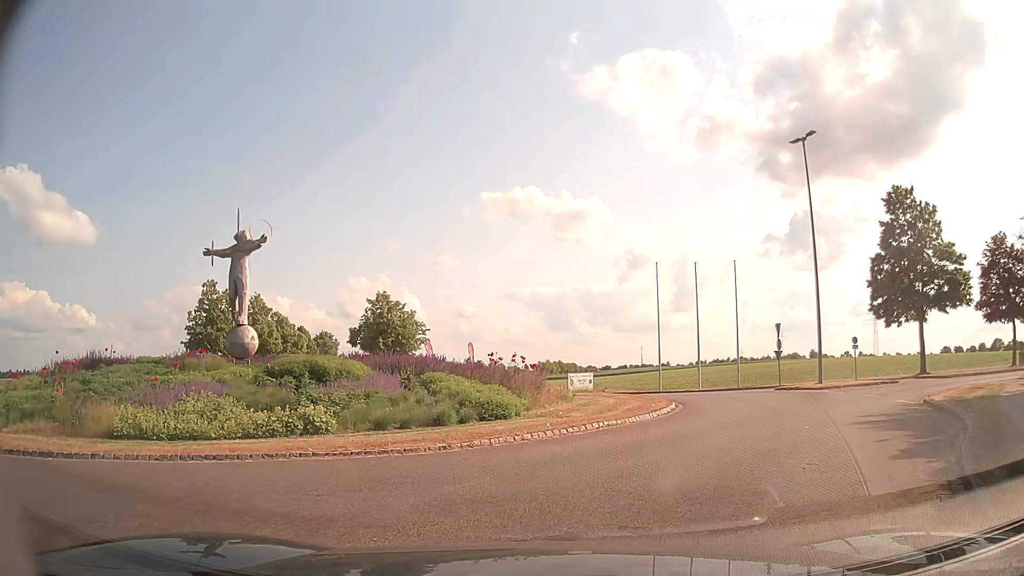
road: tertiary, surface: asphalt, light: Day
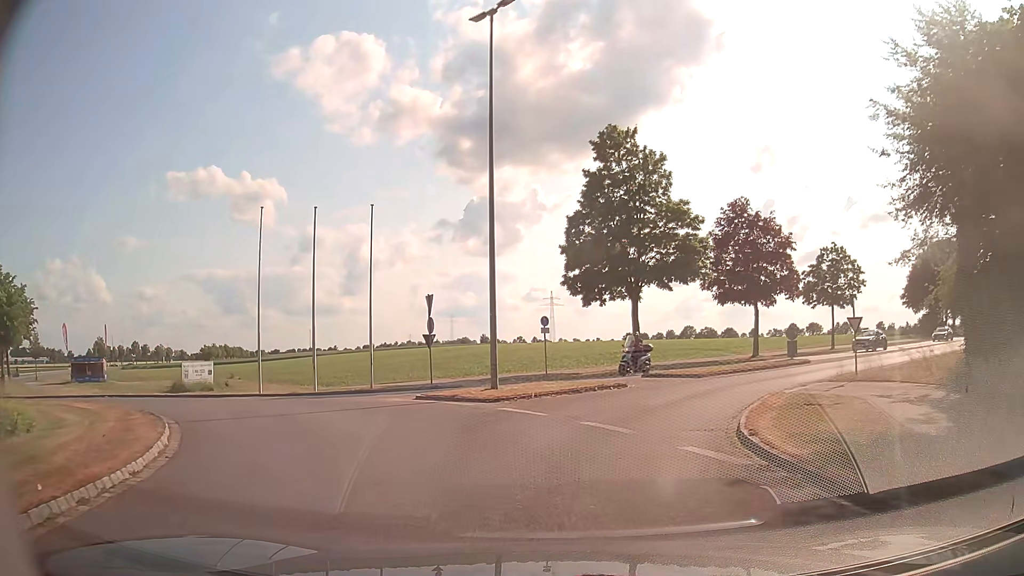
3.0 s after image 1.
(+3.2, +11.2) m; +26°
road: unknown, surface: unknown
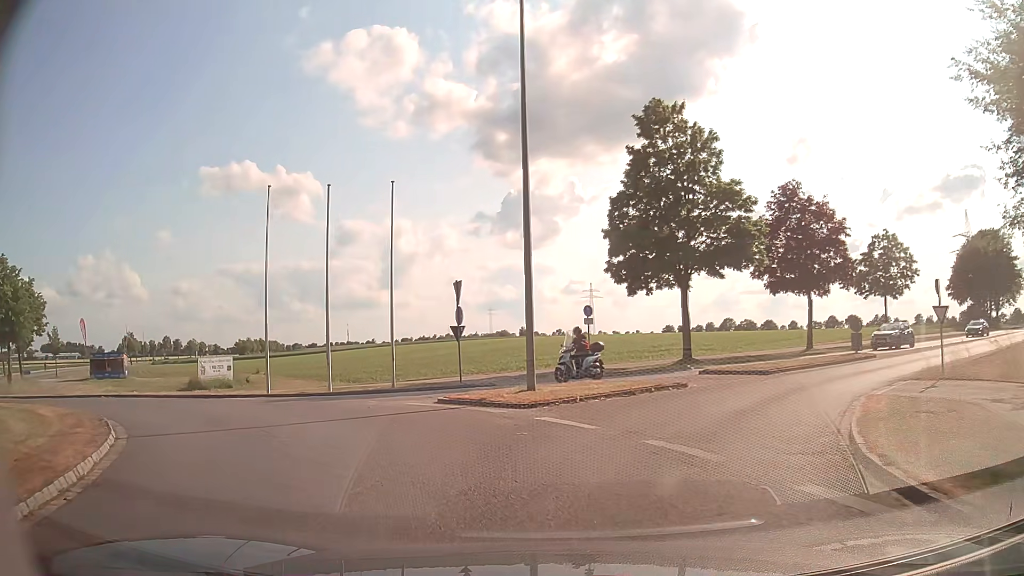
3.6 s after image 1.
(0.0, +2.9) m; -3°
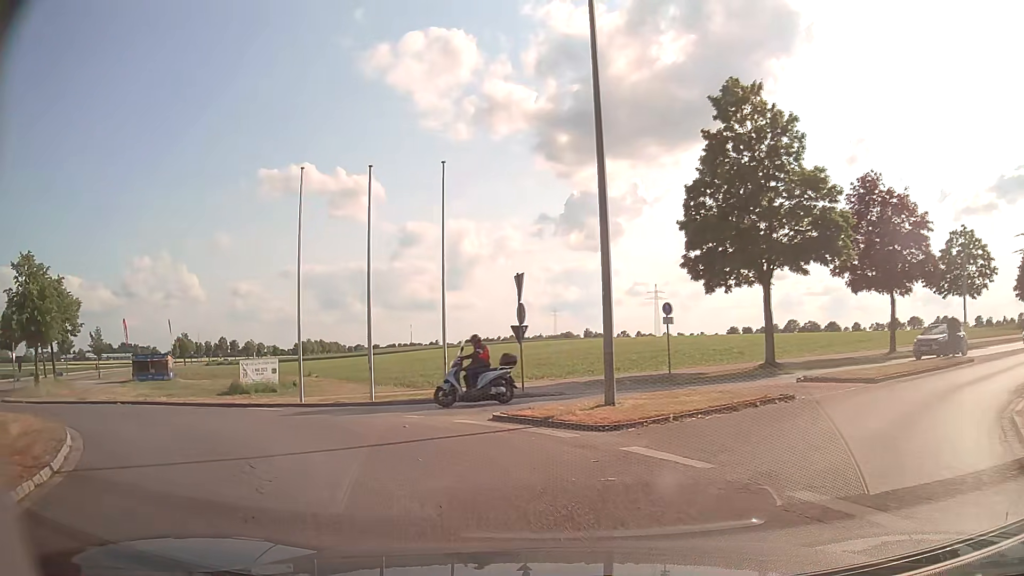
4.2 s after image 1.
(-0.1, +2.9) m; -5°
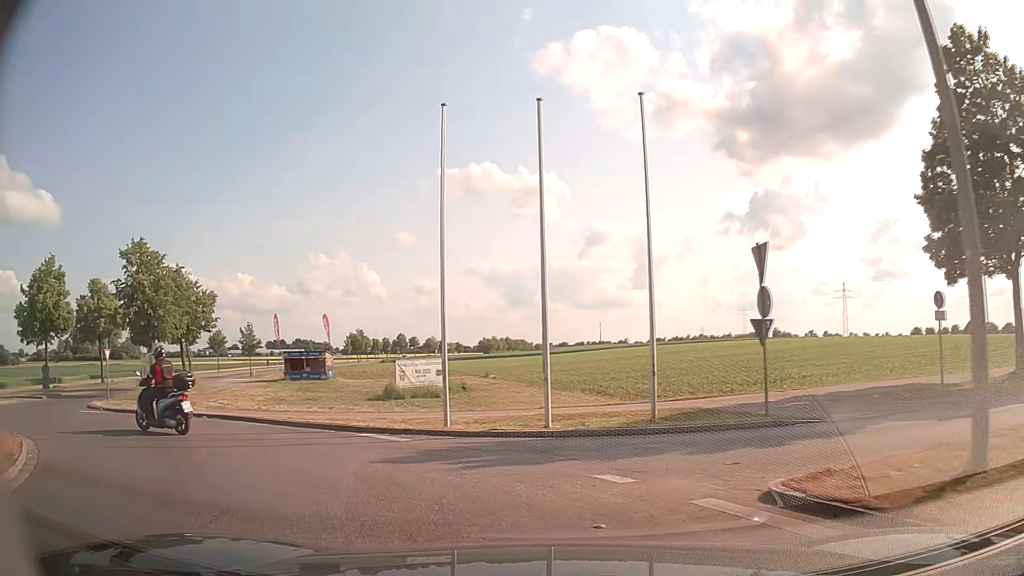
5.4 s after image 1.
(-0.7, +5.8) m; -15°
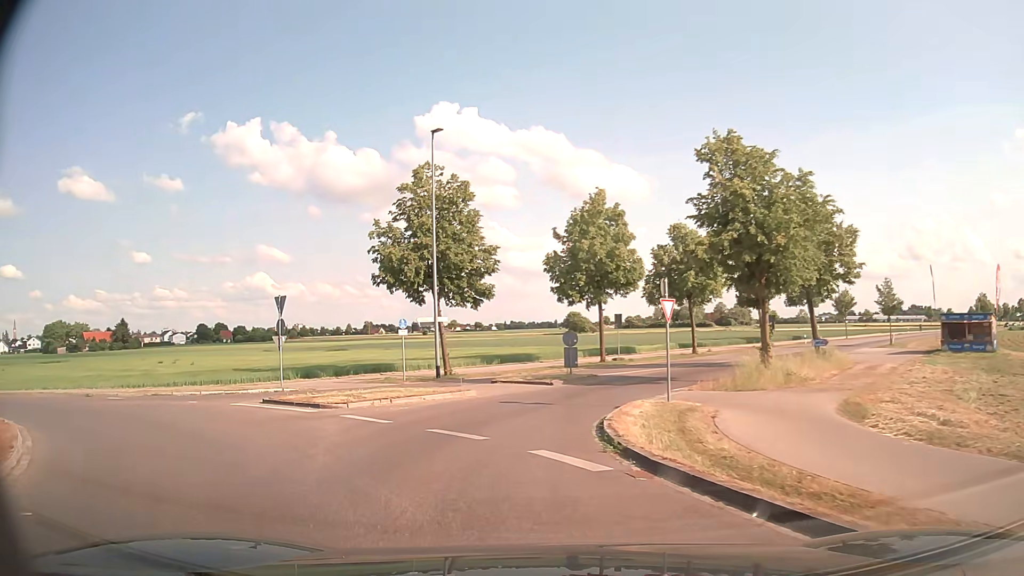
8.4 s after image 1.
(-7.5, +13.4) m; -54°
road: tertiary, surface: asphalt
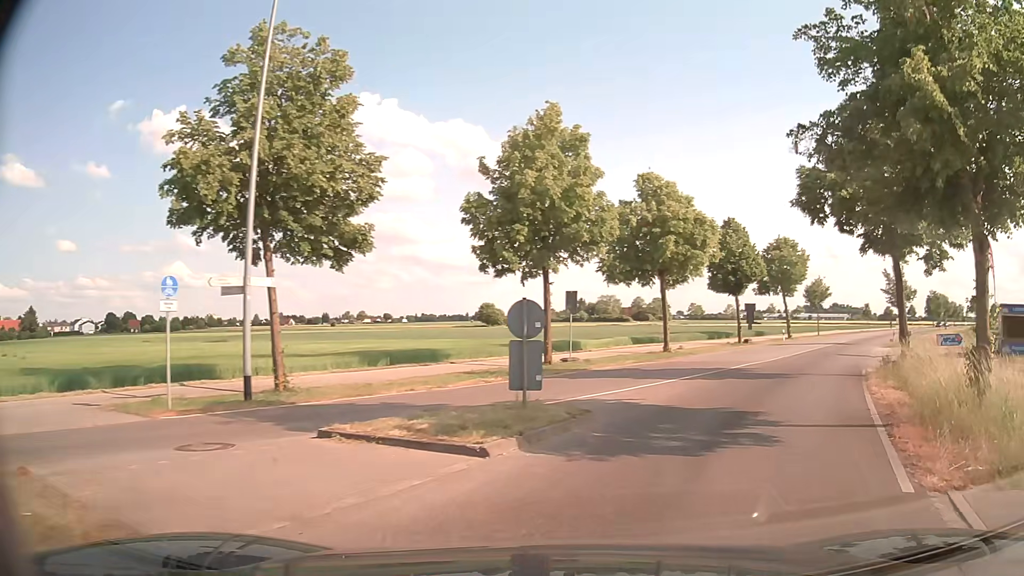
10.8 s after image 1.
(-0.3, +14.9) m; +8°
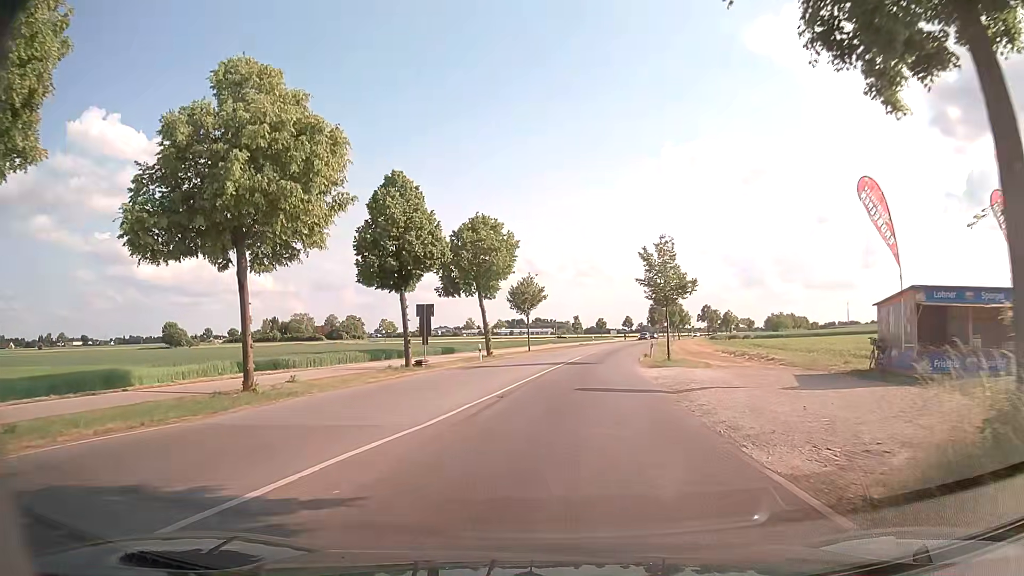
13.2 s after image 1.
(+5.9, +17.7) m; +26°
(0, +10) (+1, +20) (+2, +30) (+3, +40) (+5, +50) (+6, +60) (+8, +69) (+10, +79) (+11, +89) (+14, +99) m
